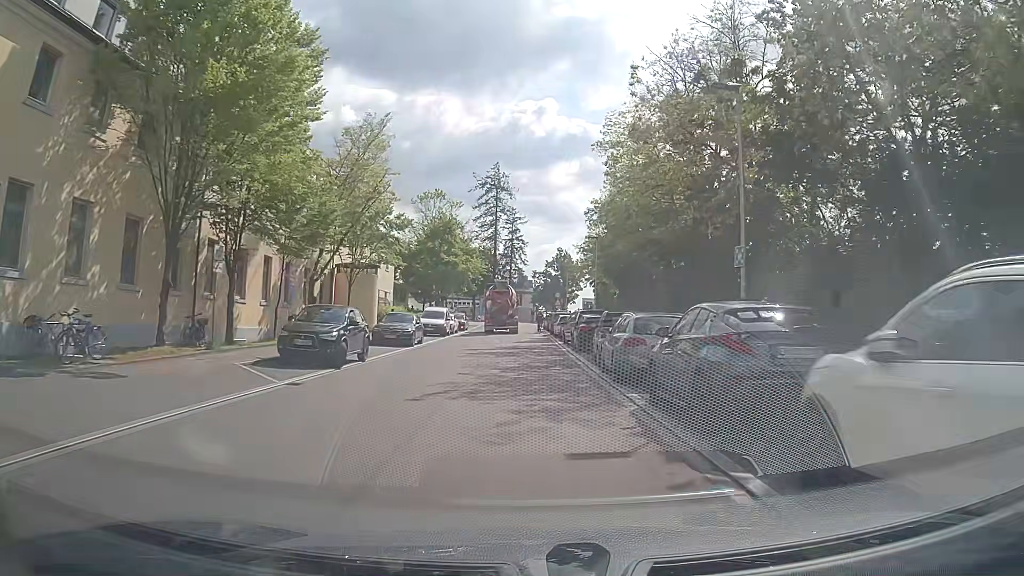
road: tertiary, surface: asphalt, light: Day
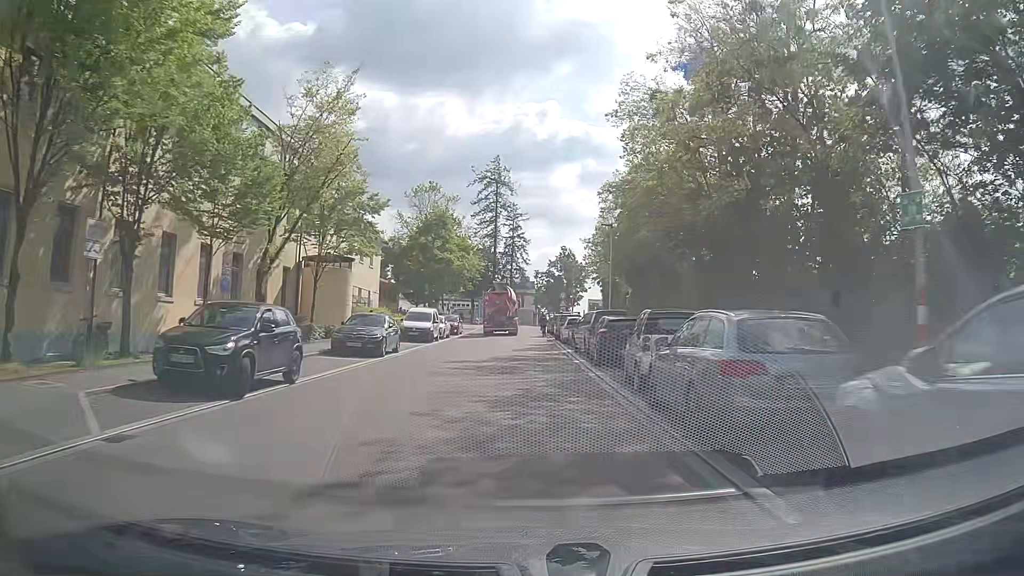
(0.0, +6.5) m; 0°
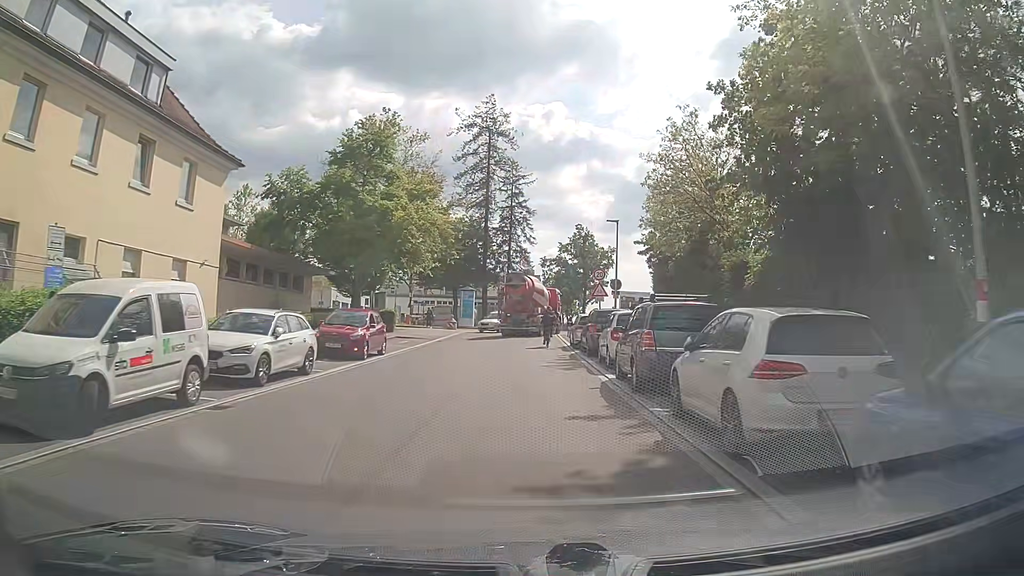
(-0.2, +29.1) m; 0°
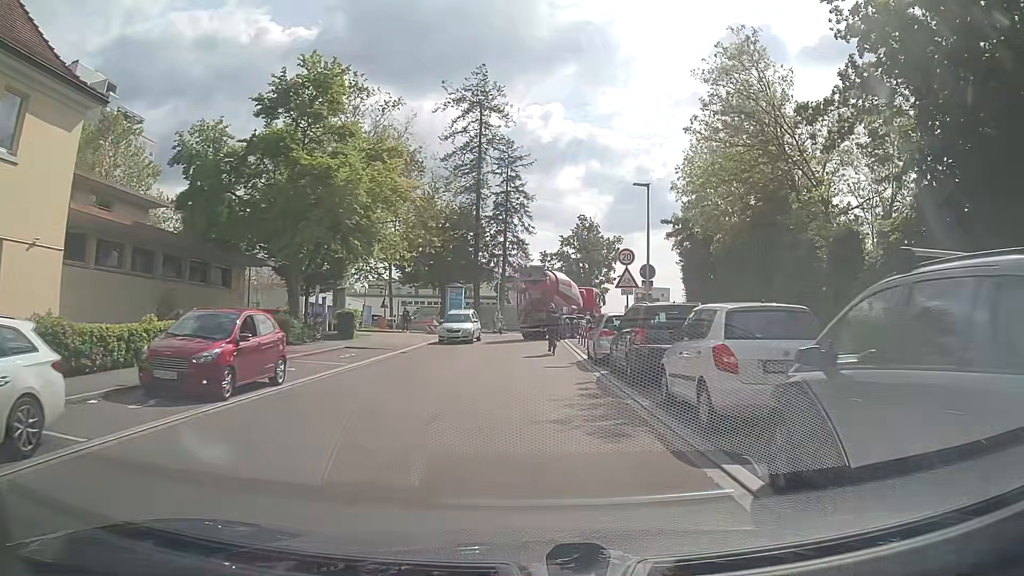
(0.0, +9.6) m; 0°
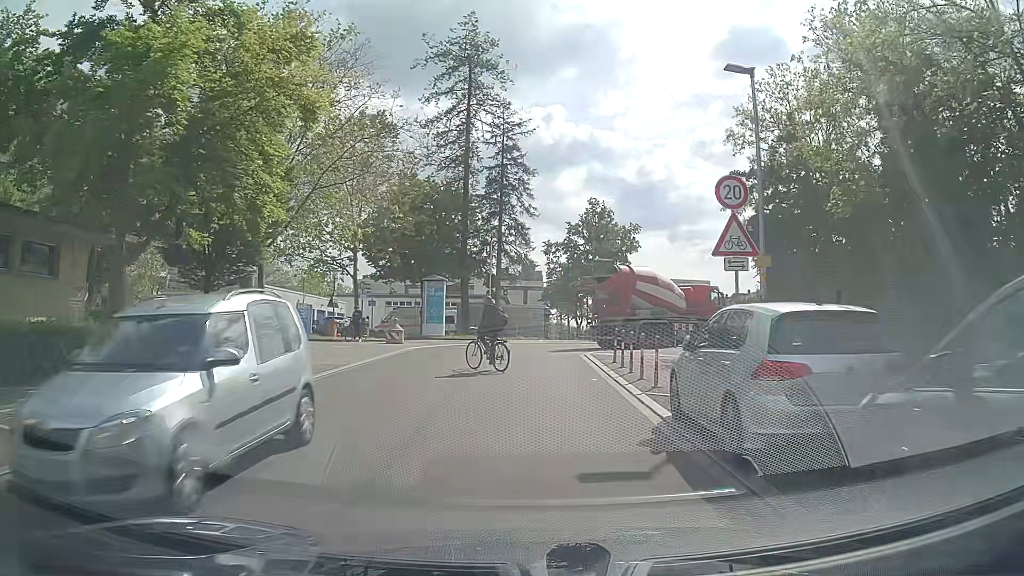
(-0.1, +12.3) m; 0°
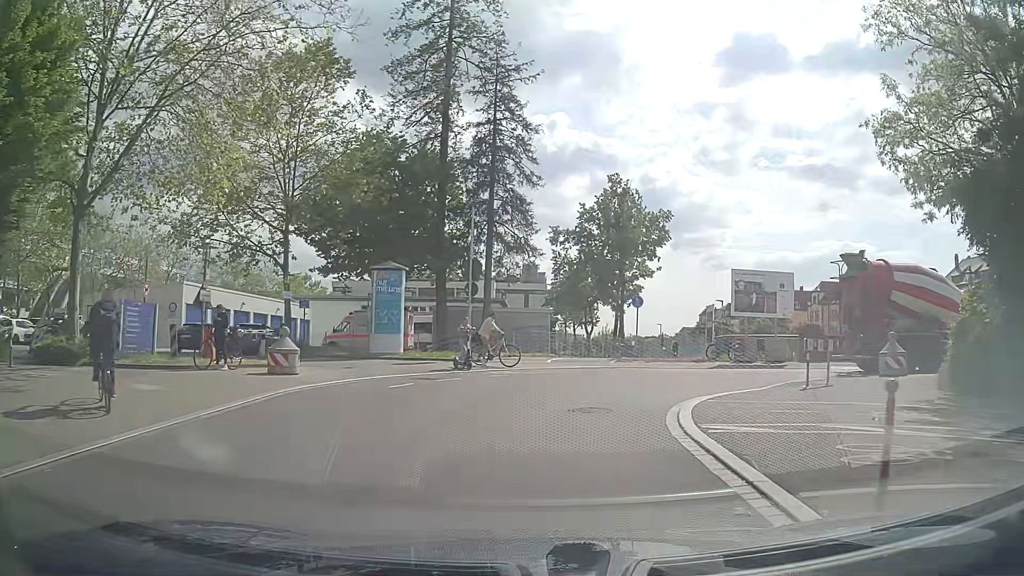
(-0.2, +14.2) m; -1°
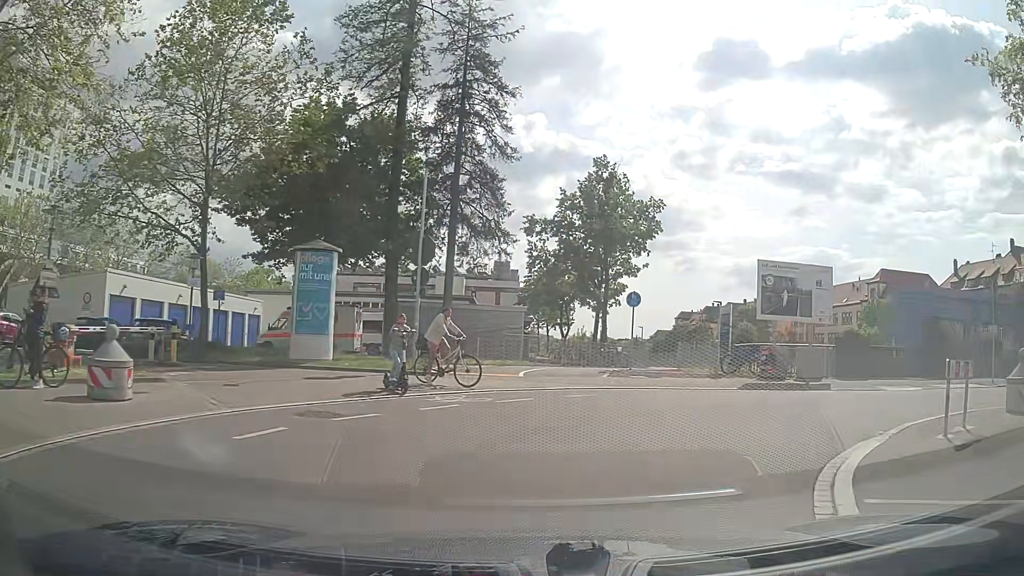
(+0.1, +6.6) m; +3°
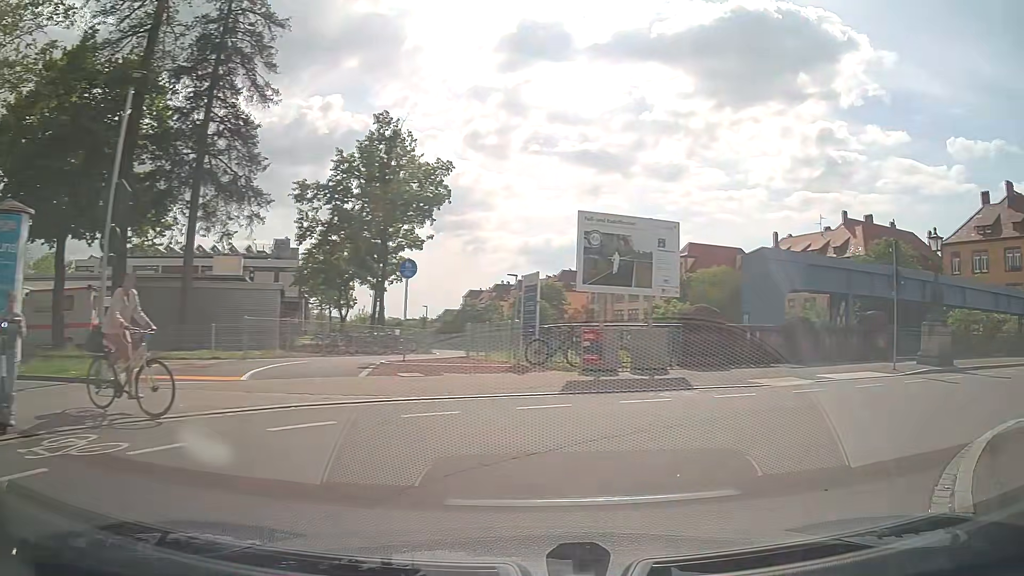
(+0.8, +6.2) m; +20°
(+4, +9) (+12, +14) (+22, +17) (+31, +21) (+40, +25) (+49, +29) (+59, +33) (+68, +37) (+77, +41) (+86, +45) m
